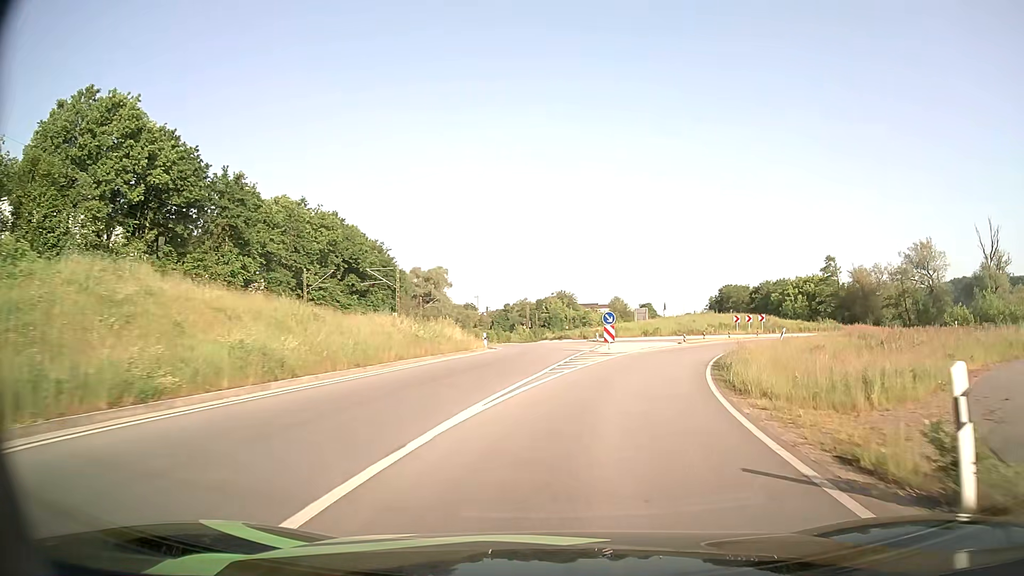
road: primary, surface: asphalt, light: Day
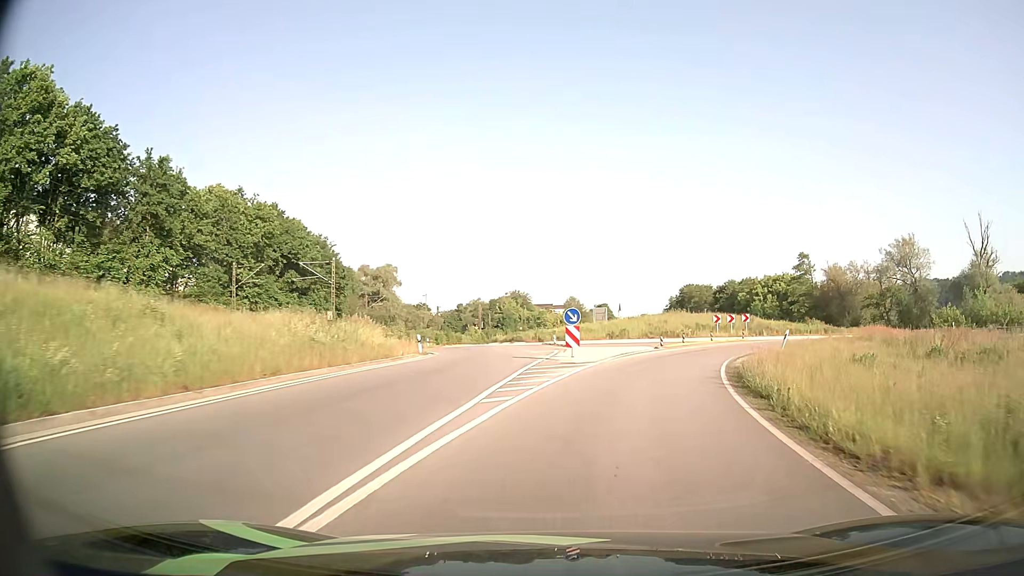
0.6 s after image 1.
(+0.2, +7.3) m; +4°
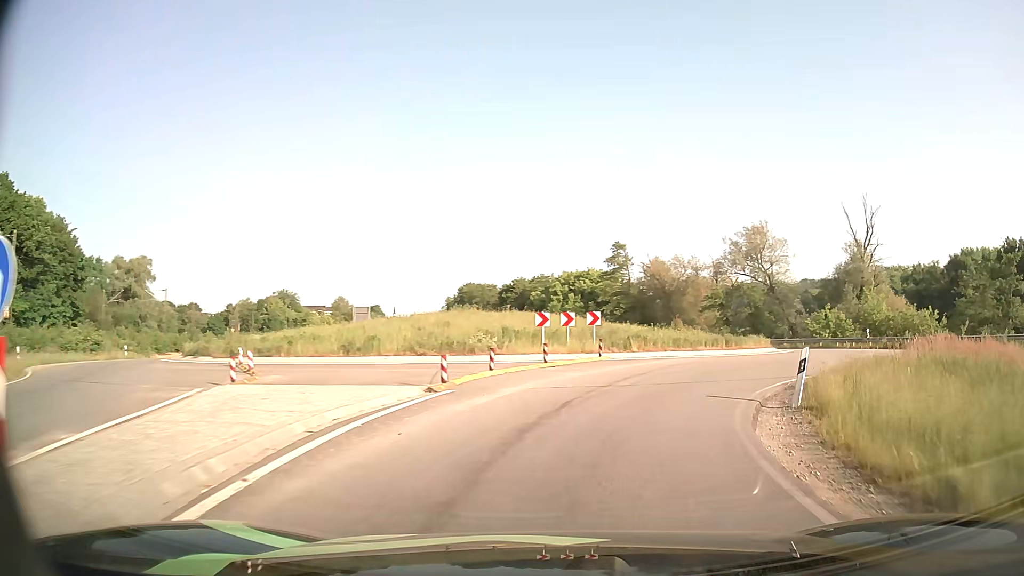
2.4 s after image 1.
(+2.6, +20.1) m; +18°
(+1, +10) (+6, +19) (+11, +27) (+15, +36) (+14, +46) (+10, +55) (+3, +63) (-3, +71) (-8, +79) (-12, +88) m
